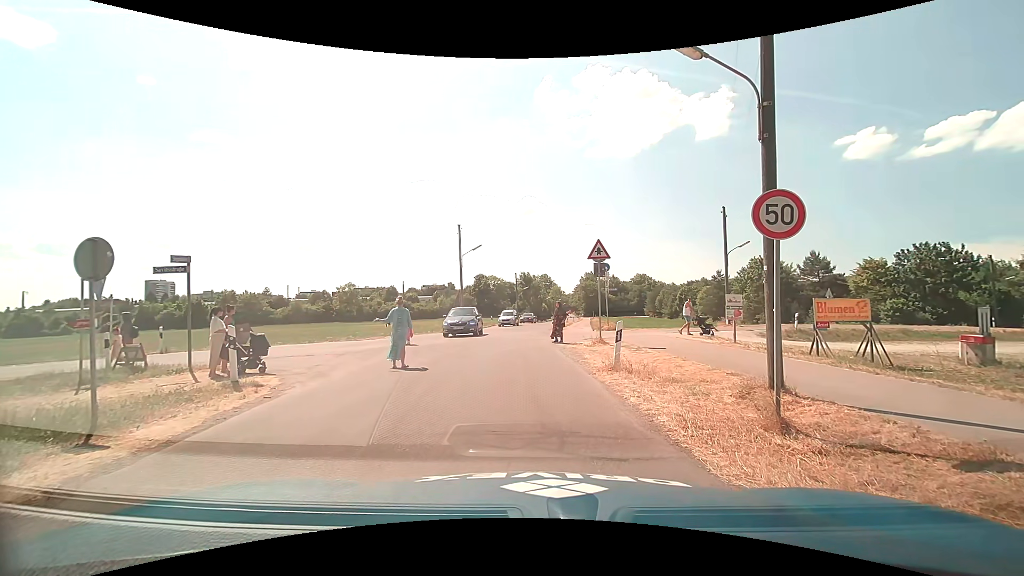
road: unclassified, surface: asphalt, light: Day
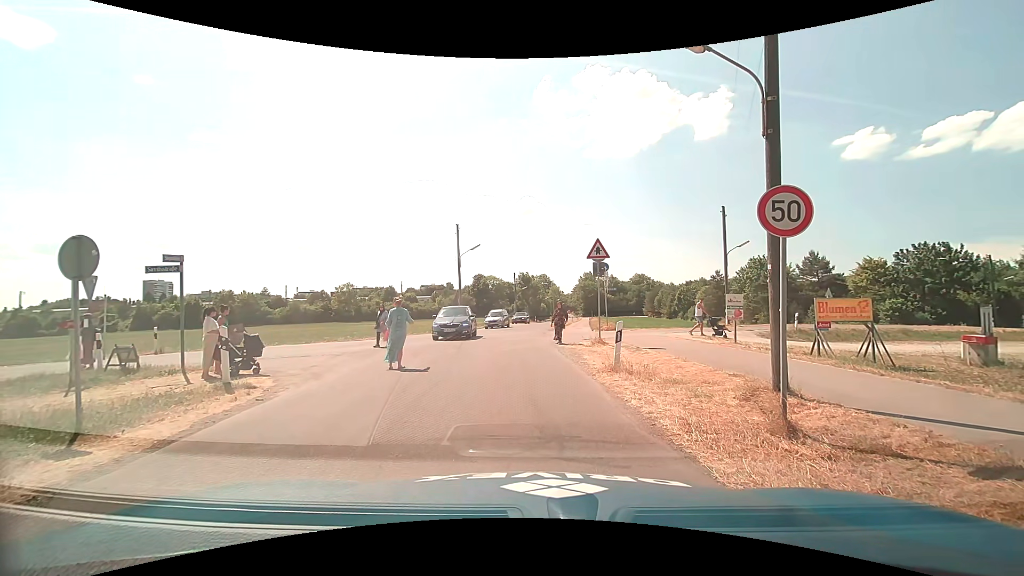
(0.0, +0.2) m; 0°
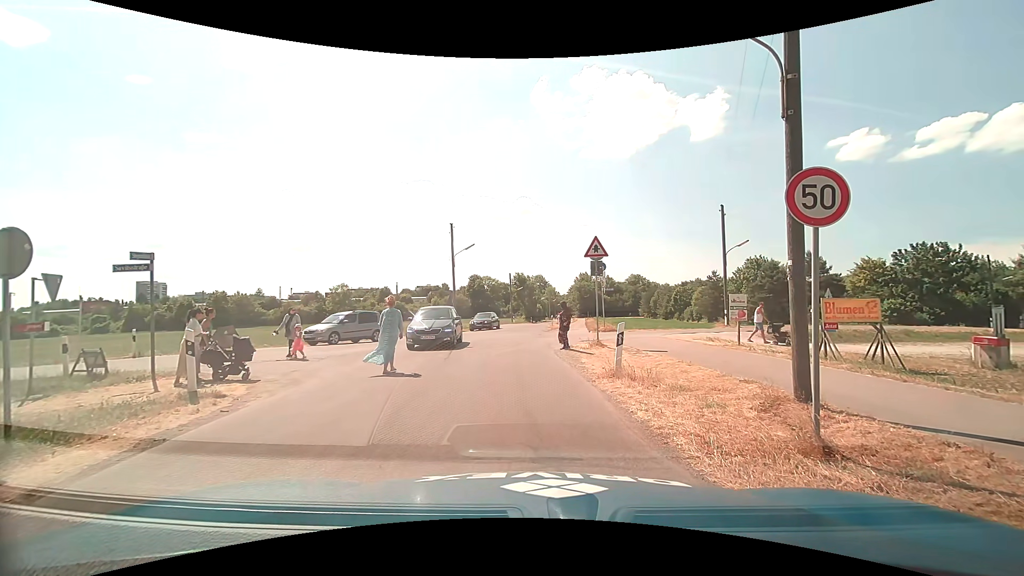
(0.0, +0.8) m; 0°
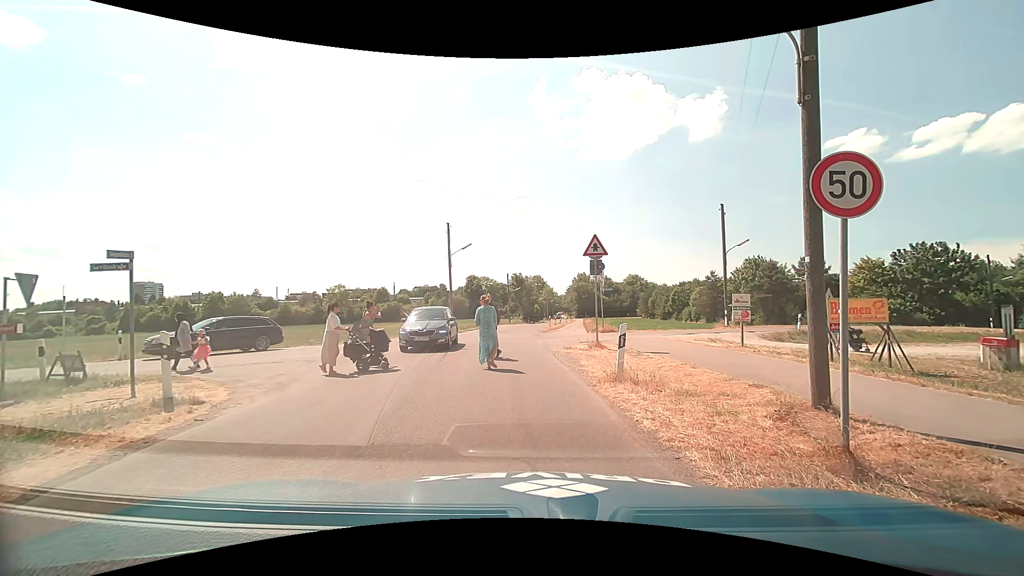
(0.0, +0.5) m; 0°
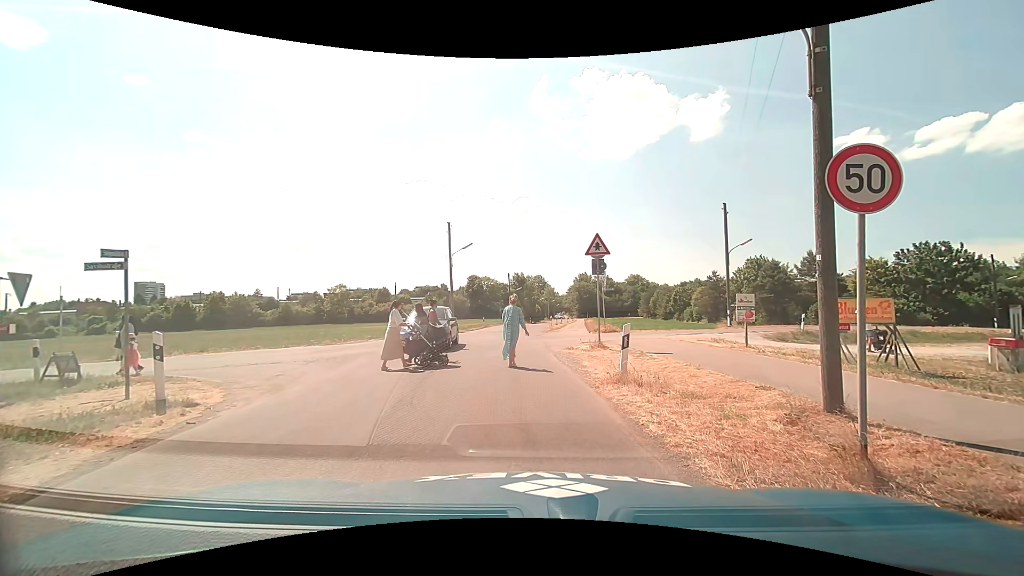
(0.0, +0.2) m; 0°
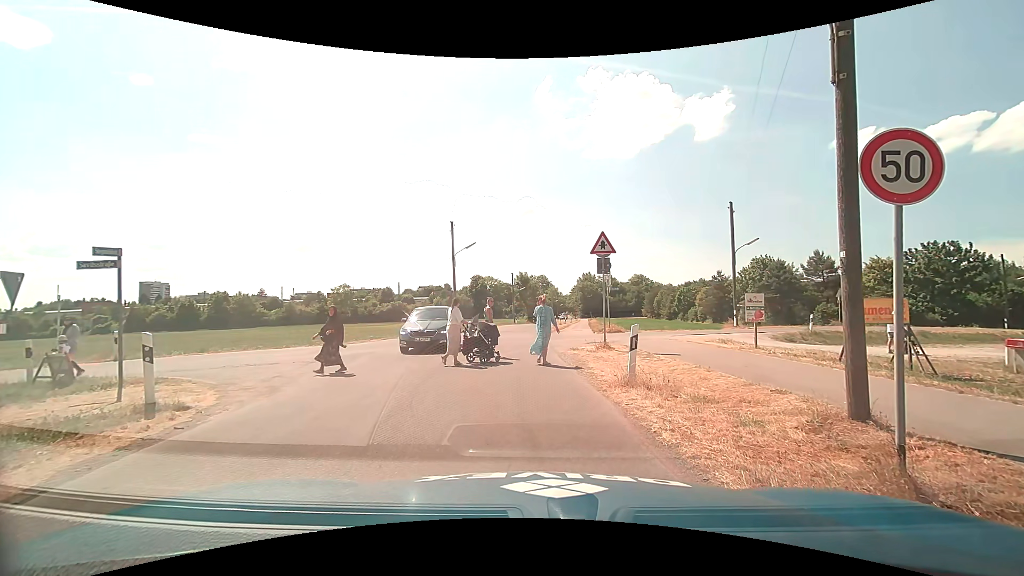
(0.0, +0.3) m; 0°
